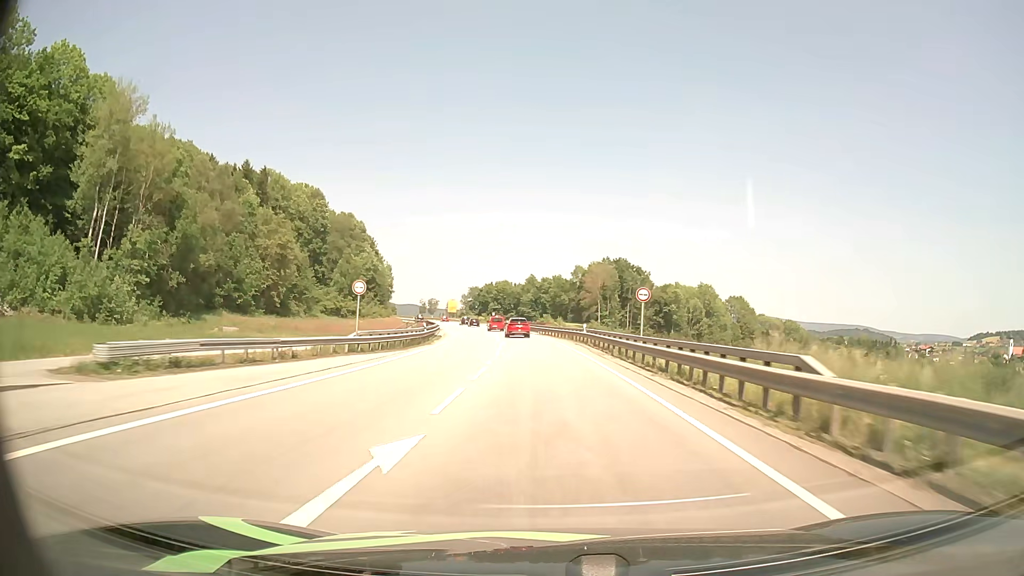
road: primary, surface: asphalt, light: Day
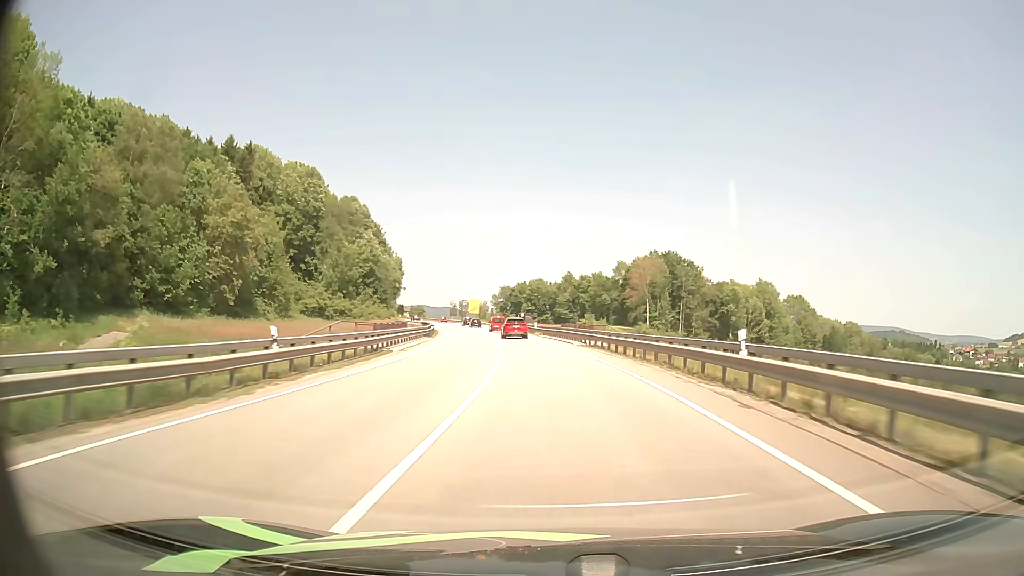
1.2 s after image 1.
(-0.8, +29.5) m; -3°
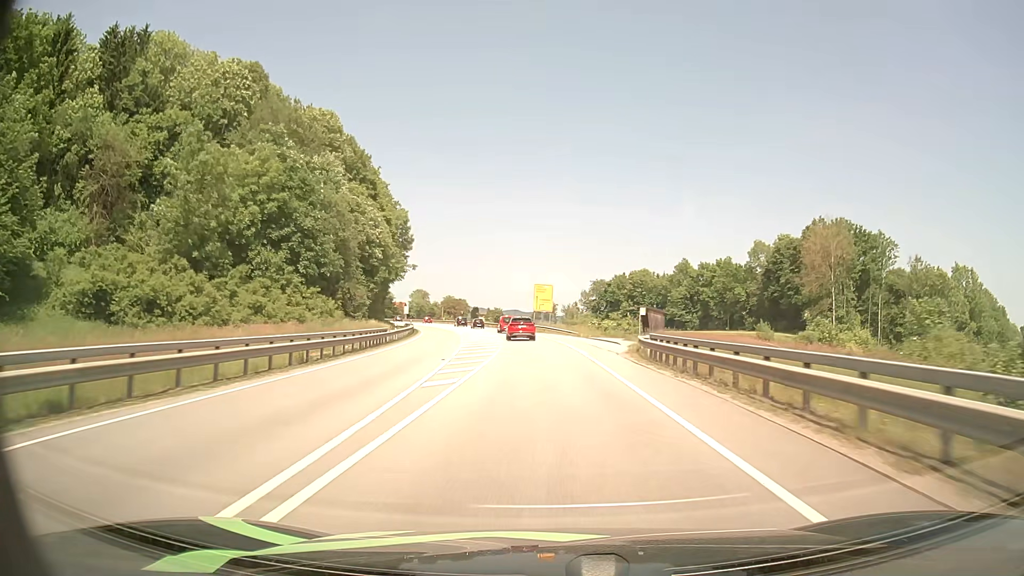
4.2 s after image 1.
(-5.0, +70.9) m; -8°
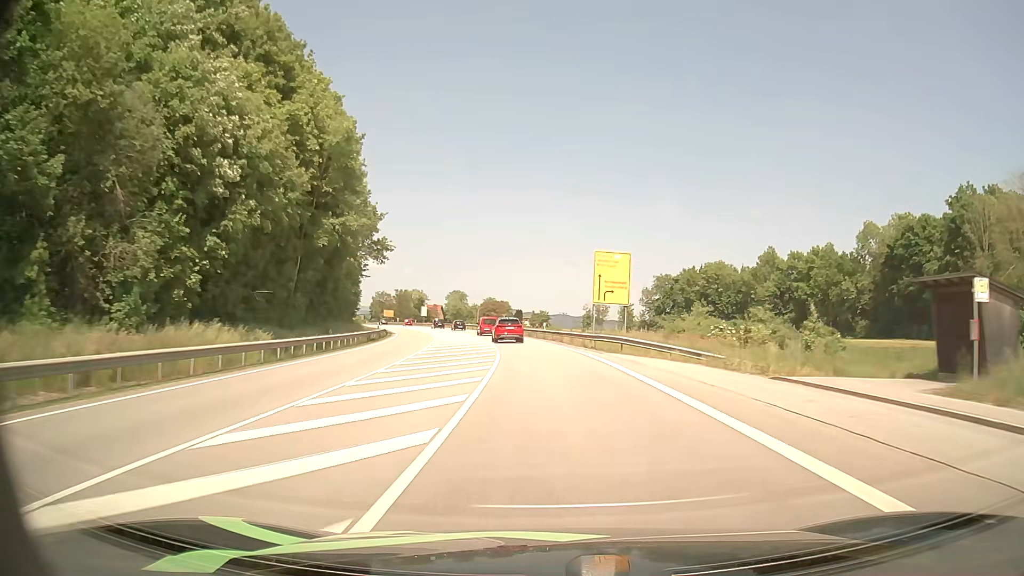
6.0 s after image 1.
(-1.5, +40.6) m; -4°
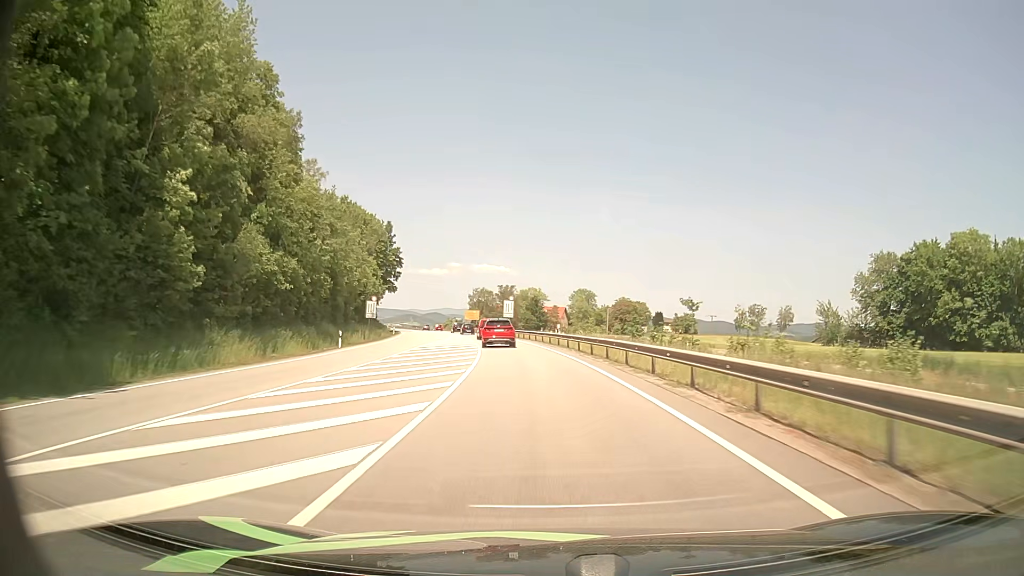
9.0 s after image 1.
(-6.3, +67.3) m; -11°
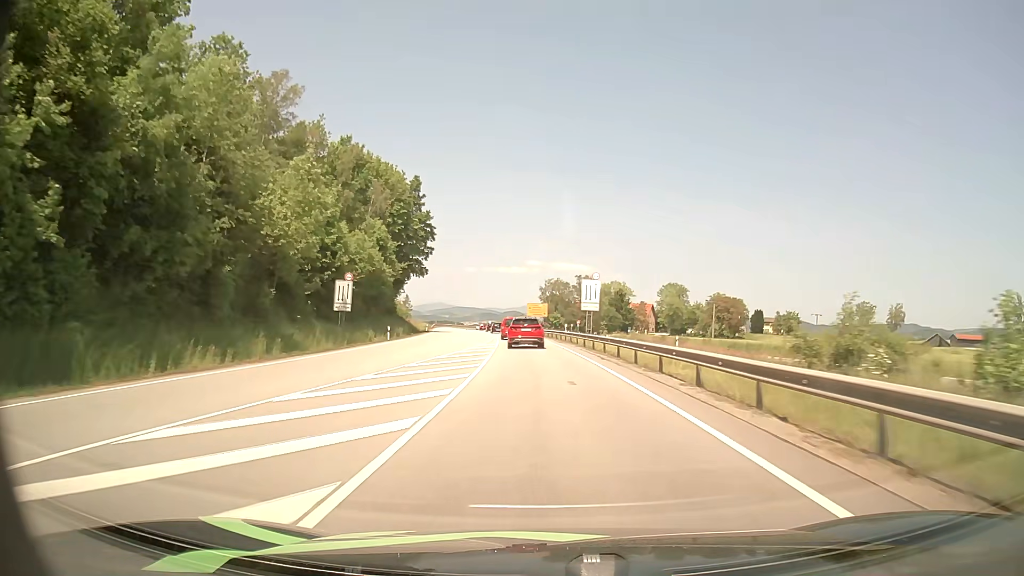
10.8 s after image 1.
(-2.4, +39.3) m; -7°
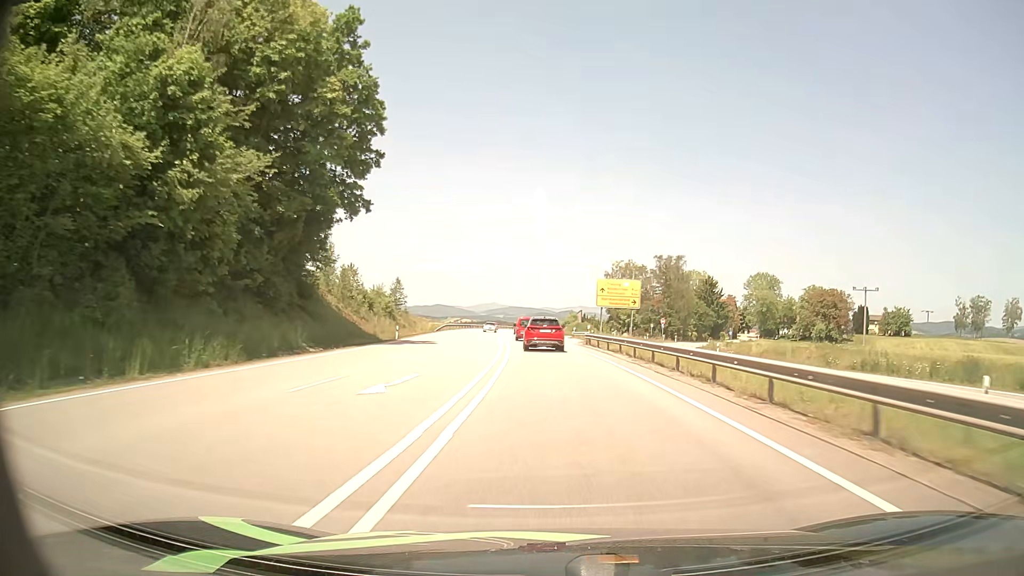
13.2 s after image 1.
(-2.5, +50.7) m; -5°
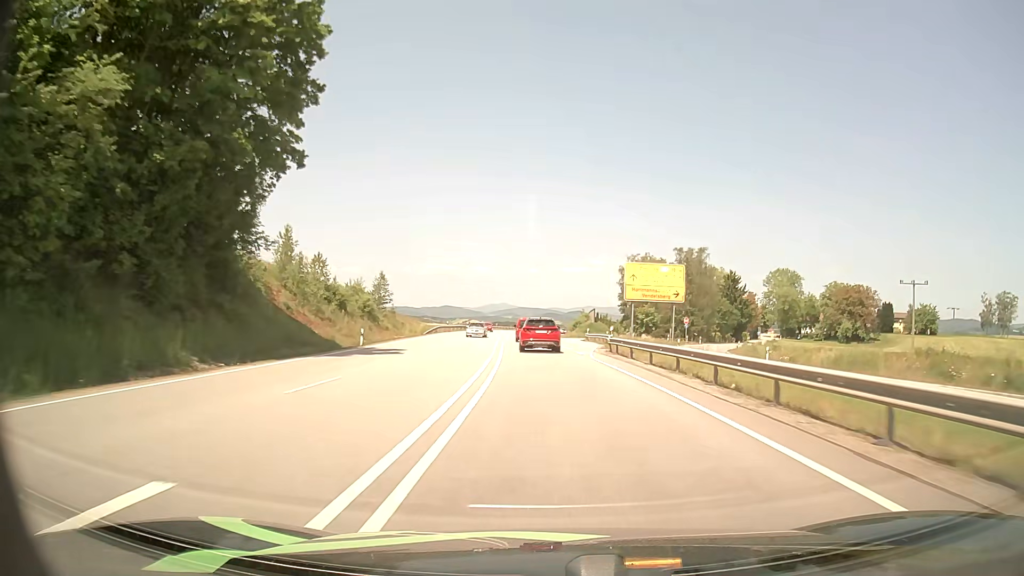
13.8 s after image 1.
(-0.1, +12.3) m; -1°
(0, +10) (0, +20) (0, +30) (-1, +40) (-1, +50) (-2, +60) (-2, +70) (-3, +80) (-3, +90) (-3, +100) m
